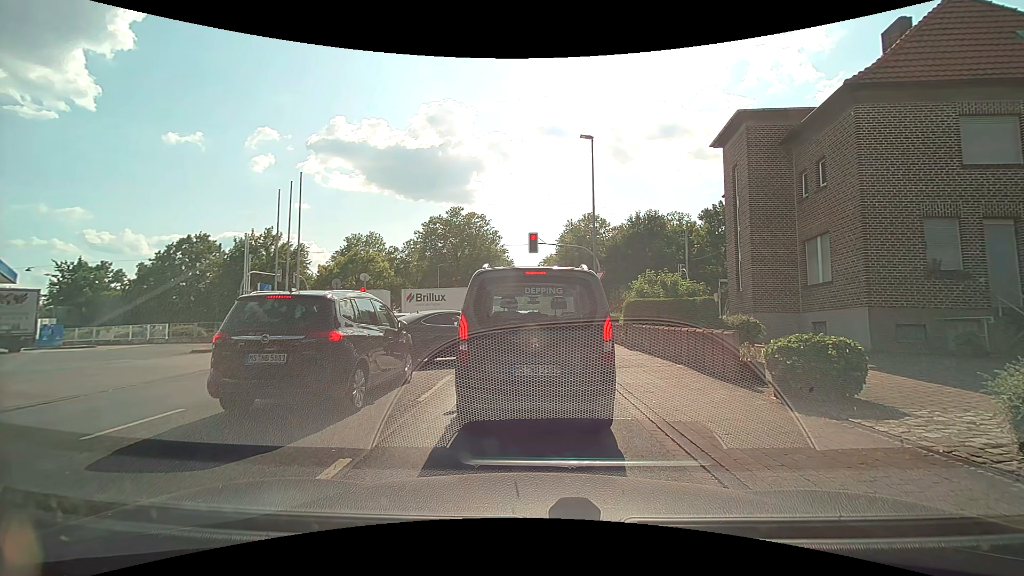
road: unclassified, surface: asphalt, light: Day
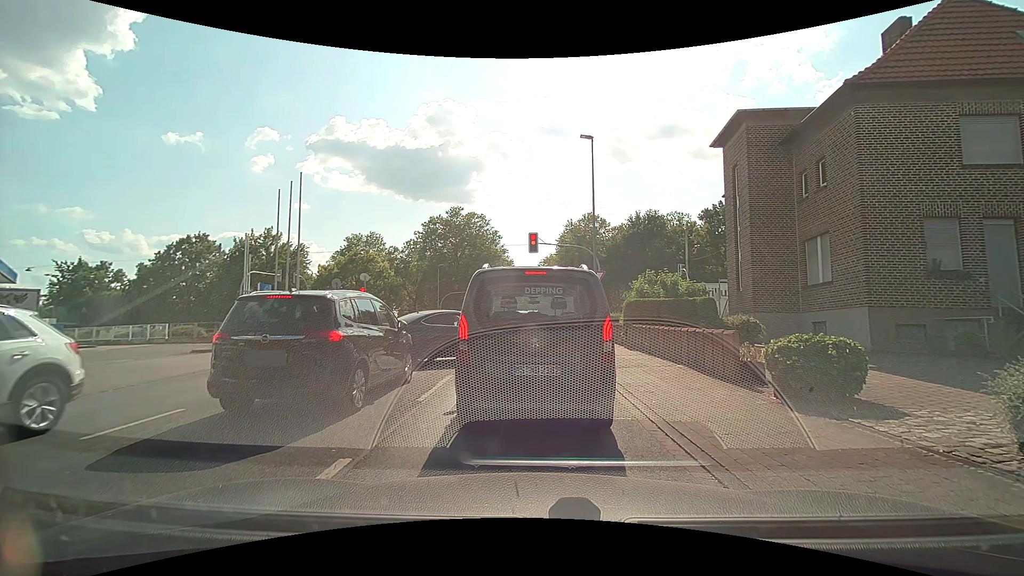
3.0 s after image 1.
(0.0, 0.0) m; 0°
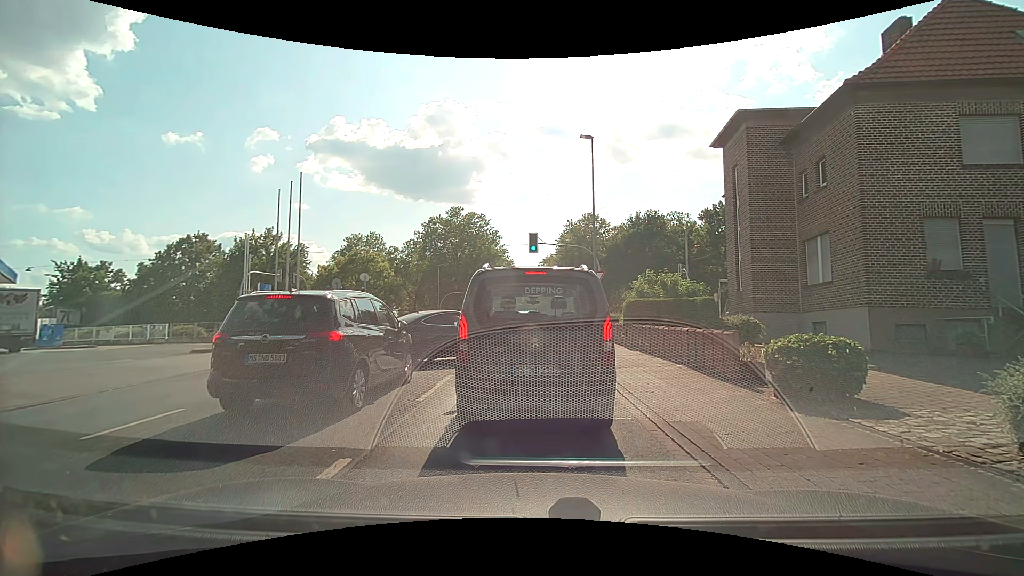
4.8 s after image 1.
(0.0, 0.0) m; 0°
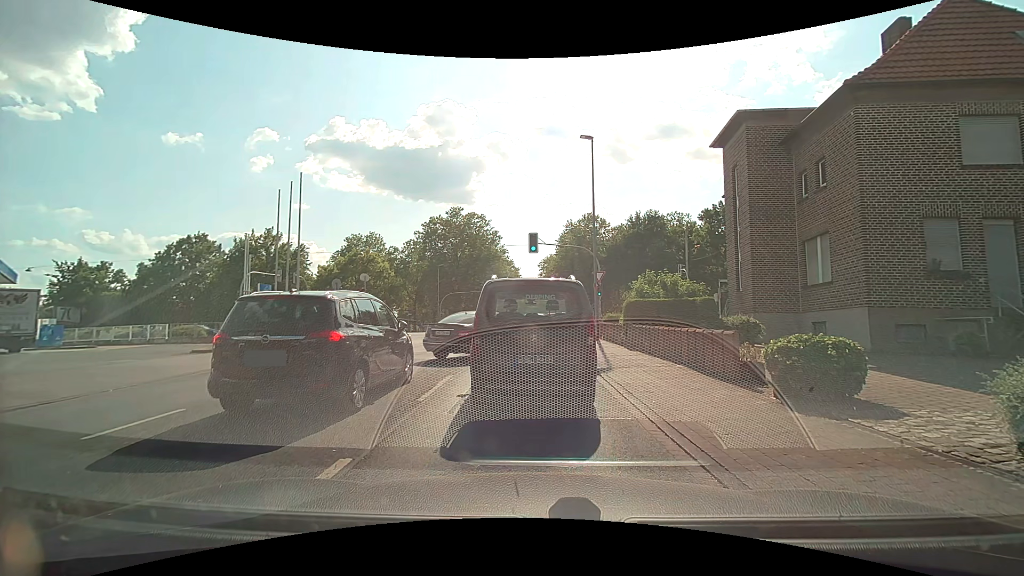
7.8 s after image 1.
(0.0, 0.0) m; 0°
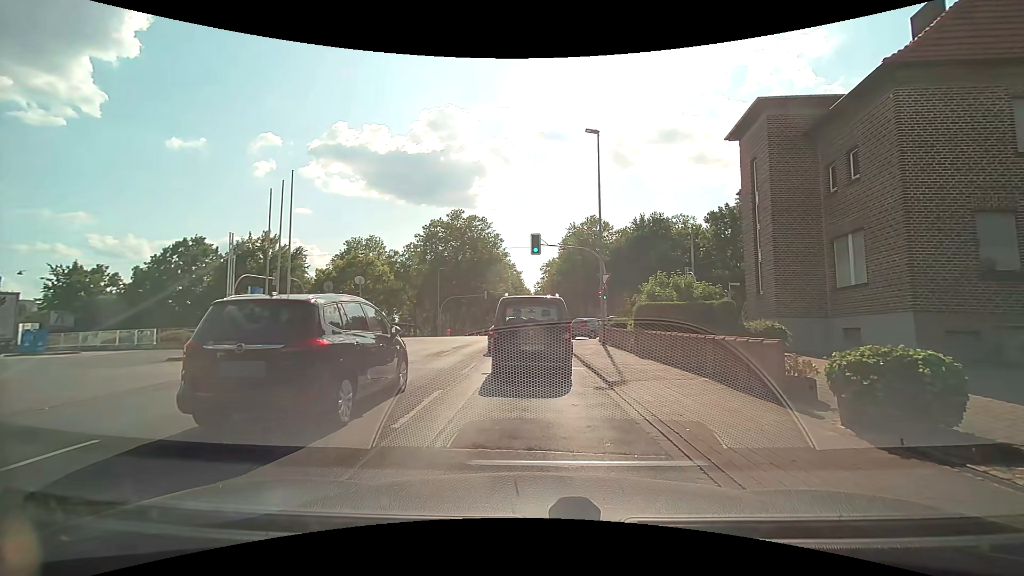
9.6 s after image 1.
(0.0, +1.6) m; -2°
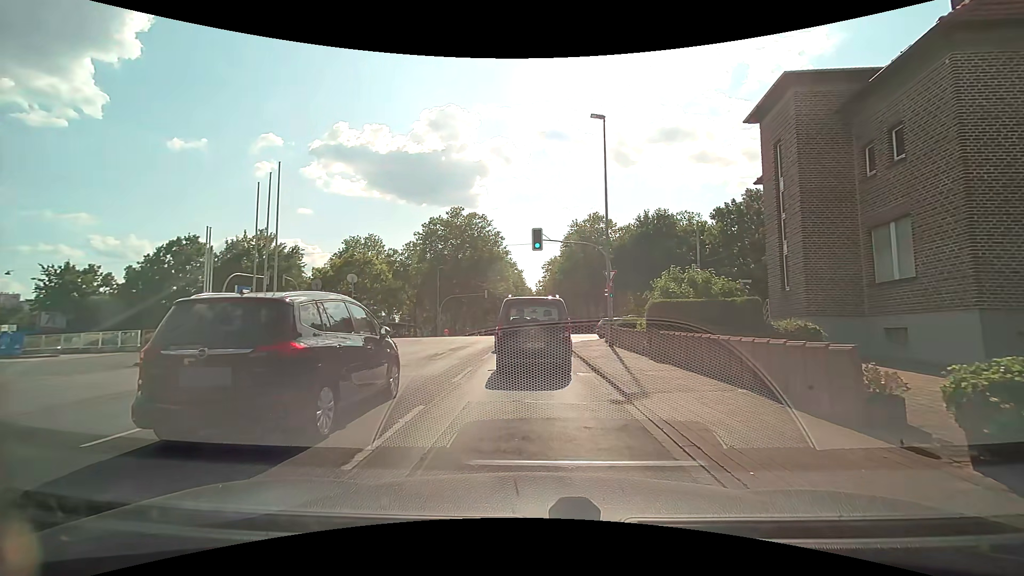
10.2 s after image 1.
(+0.1, +1.8) m; +2°
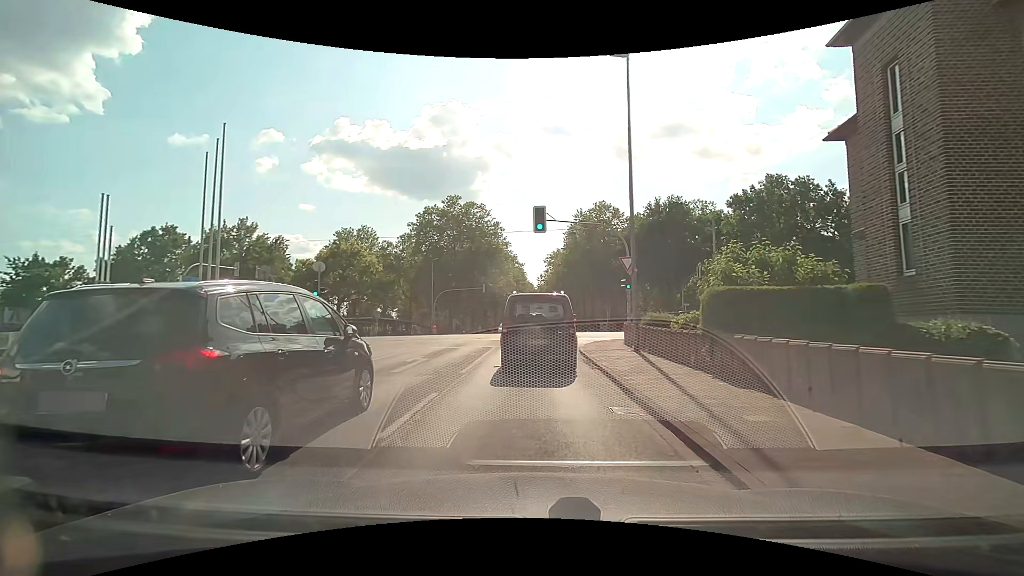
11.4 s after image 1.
(0.0, +5.2) m; 0°
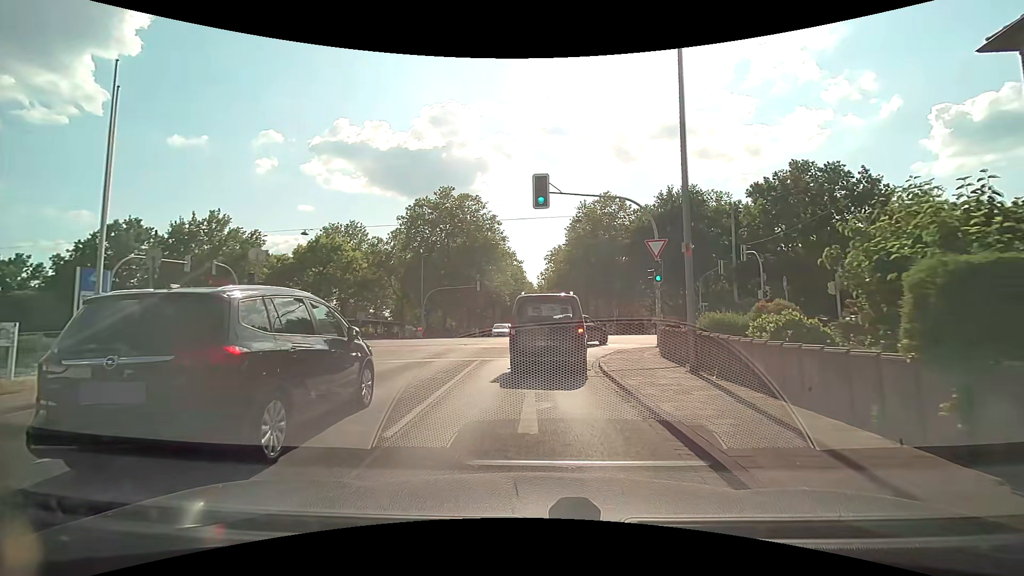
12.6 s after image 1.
(0.0, +5.9) m; 0°
(0, +10) (0, +20) (+6, +28) (+15, +30) (+25, +30) (+35, +29) (+45, +28) (+55, +28) (+65, +28) (+75, +28) m
